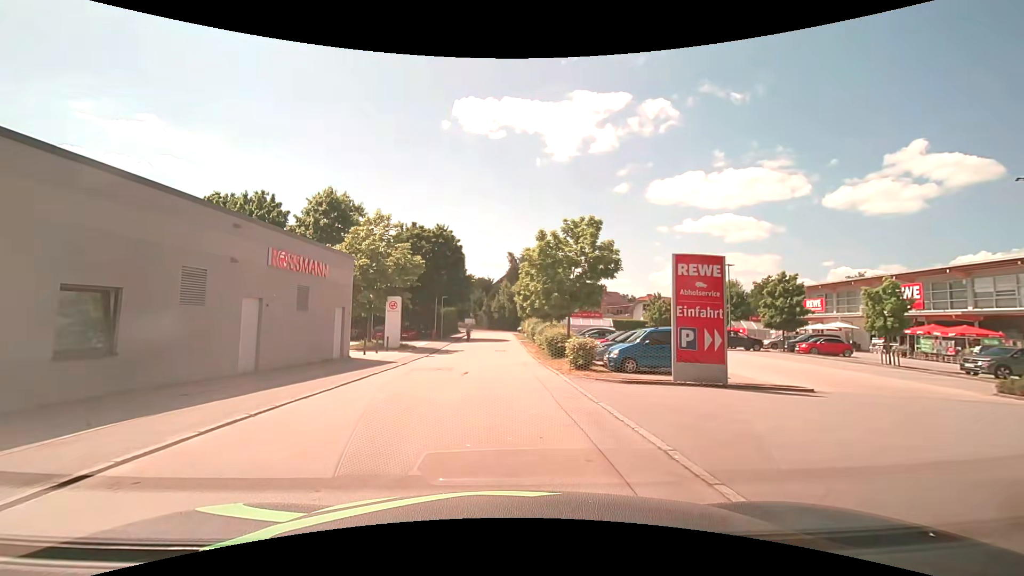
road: residential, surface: asphalt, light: Day
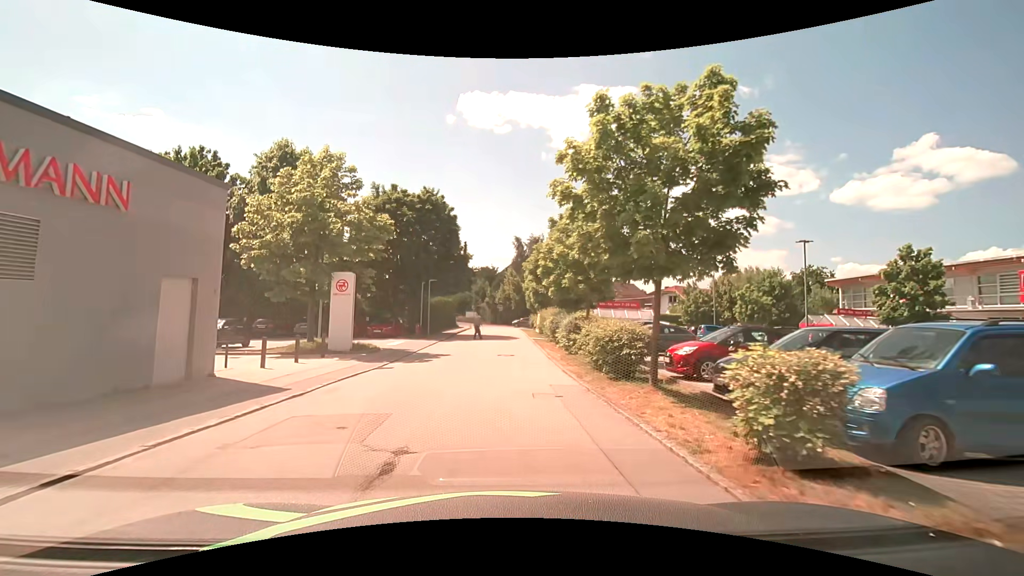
(-0.1, +11.9) m; 0°
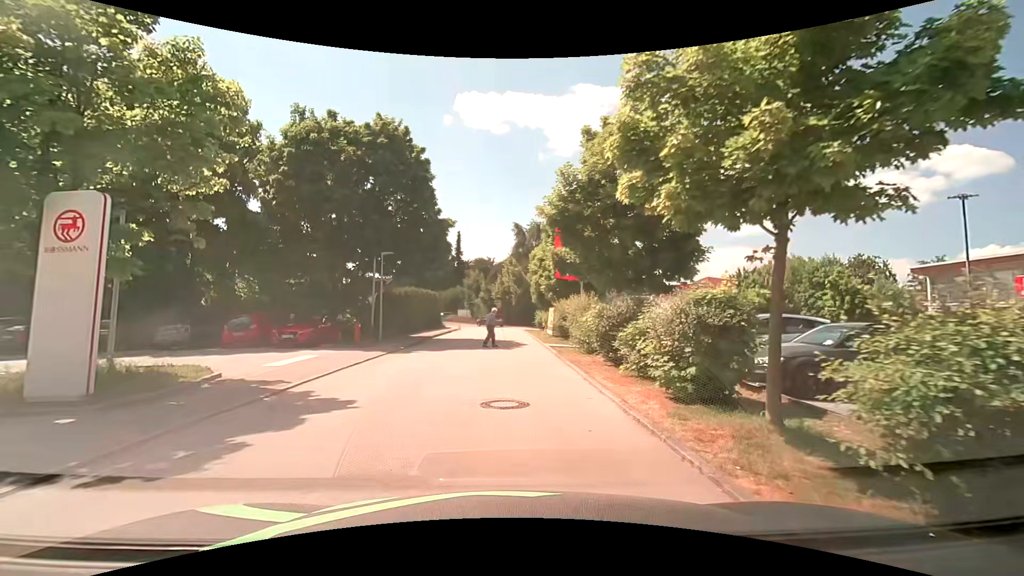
(-0.1, +13.8) m; 0°
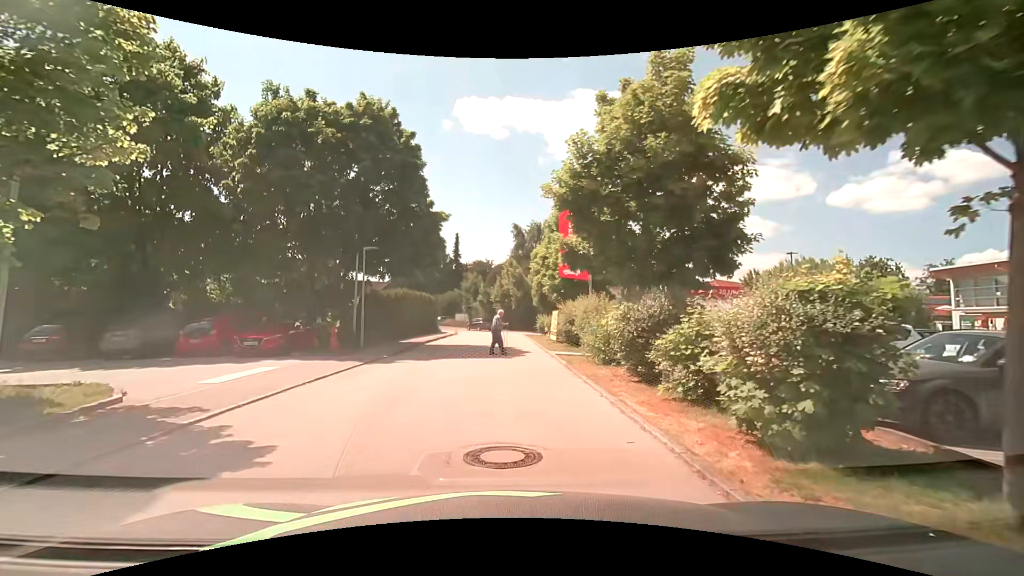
(0.0, +2.8) m; -2°
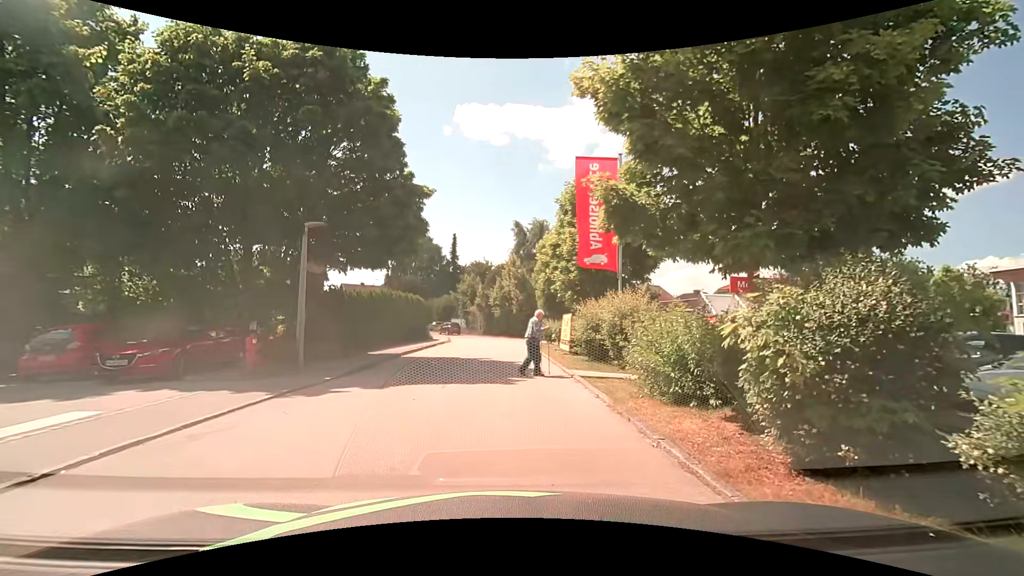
(+0.1, +5.7) m; -2°
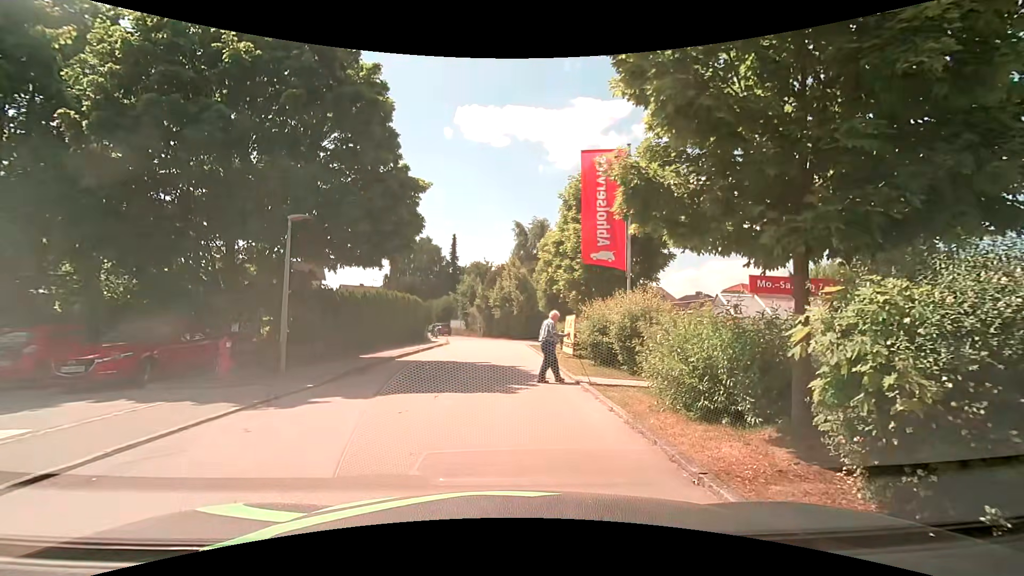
(+0.1, +1.1) m; +2°
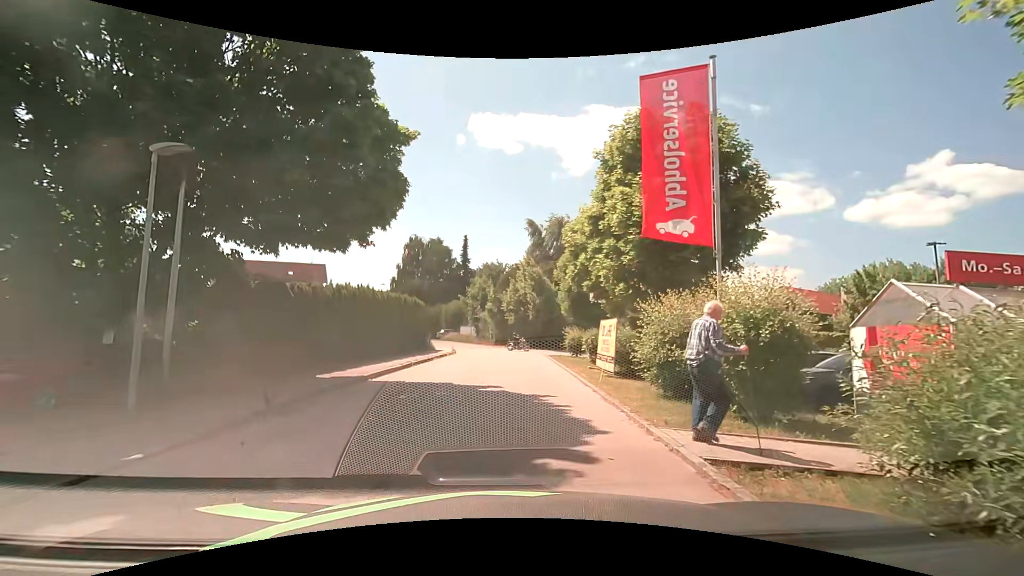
(+0.1, +6.0) m; 0°
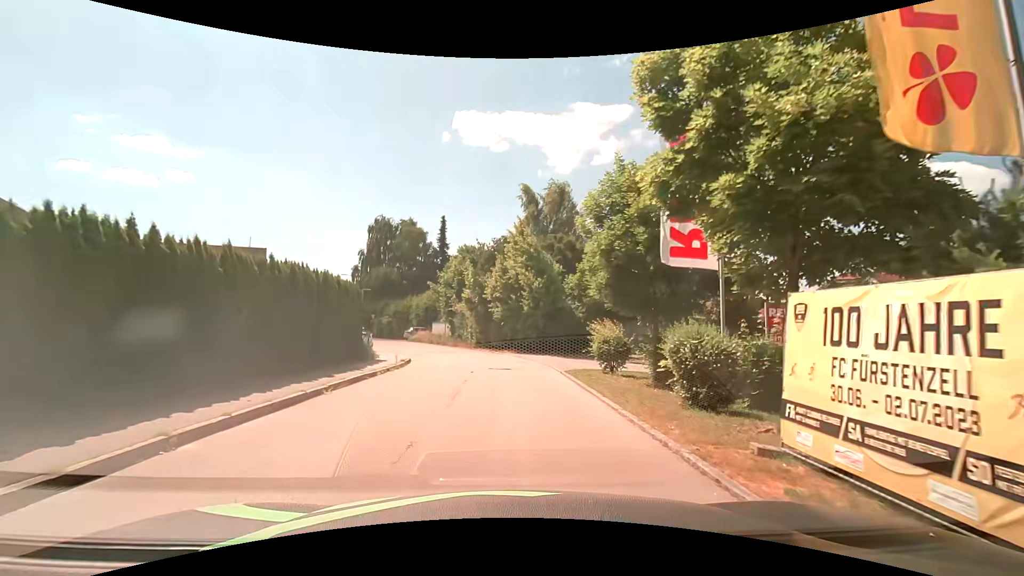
(-0.1, +14.3) m; +2°
(0, +10) (0, +20) (-2, +30) (-6, +39) (-10, +48) (-15, +57) (-20, +66) (-25, +74) (-34, +77) (-44, +73) m
